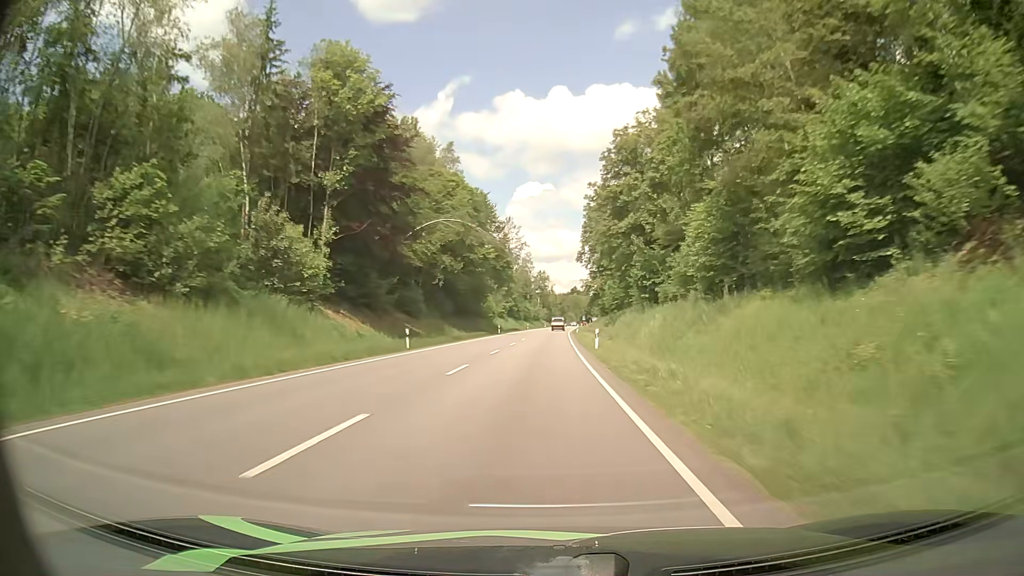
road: primary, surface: asphalt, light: Day
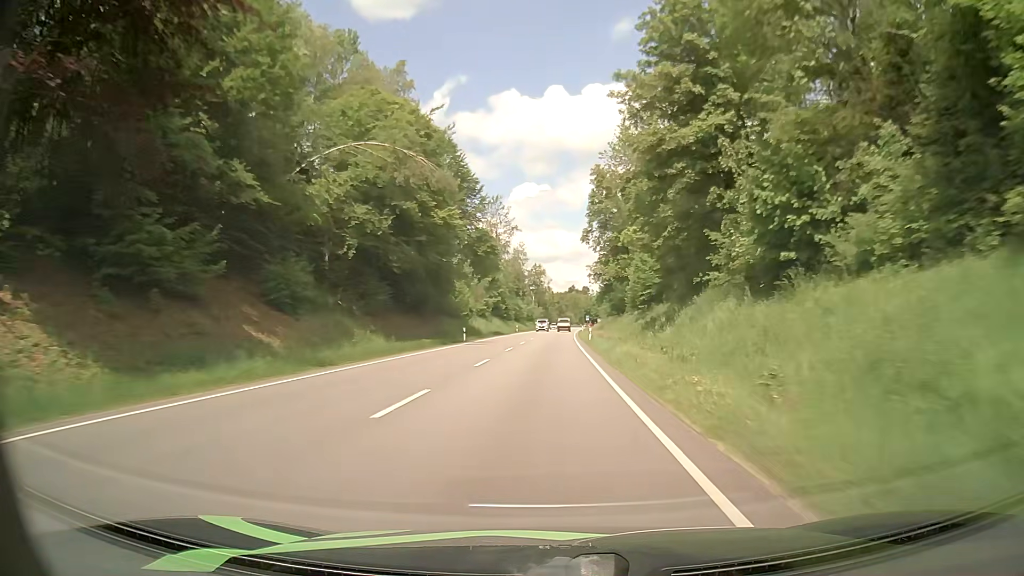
(+0.3, +32.0) m; +1°
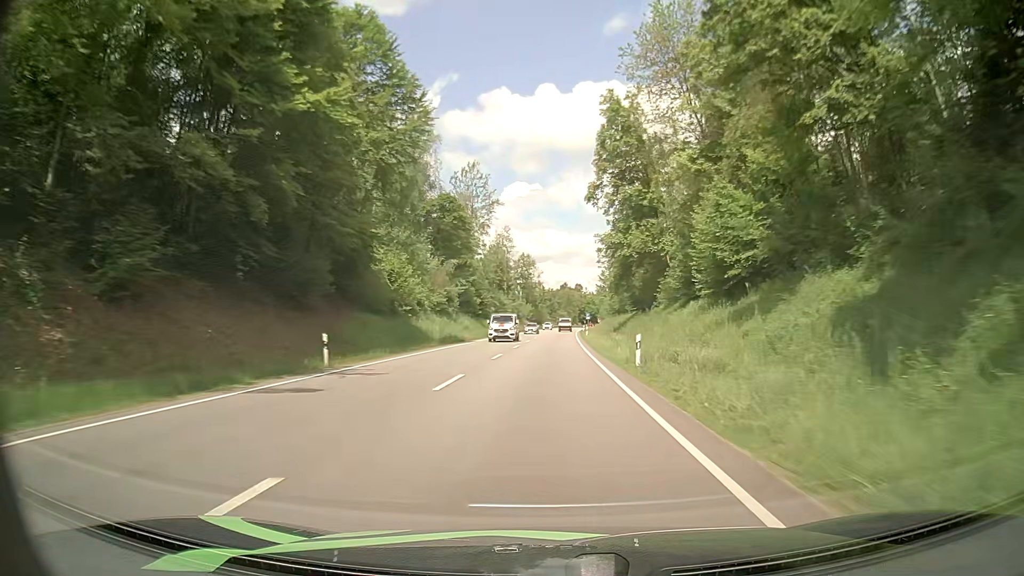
(+0.2, +31.9) m; 0°
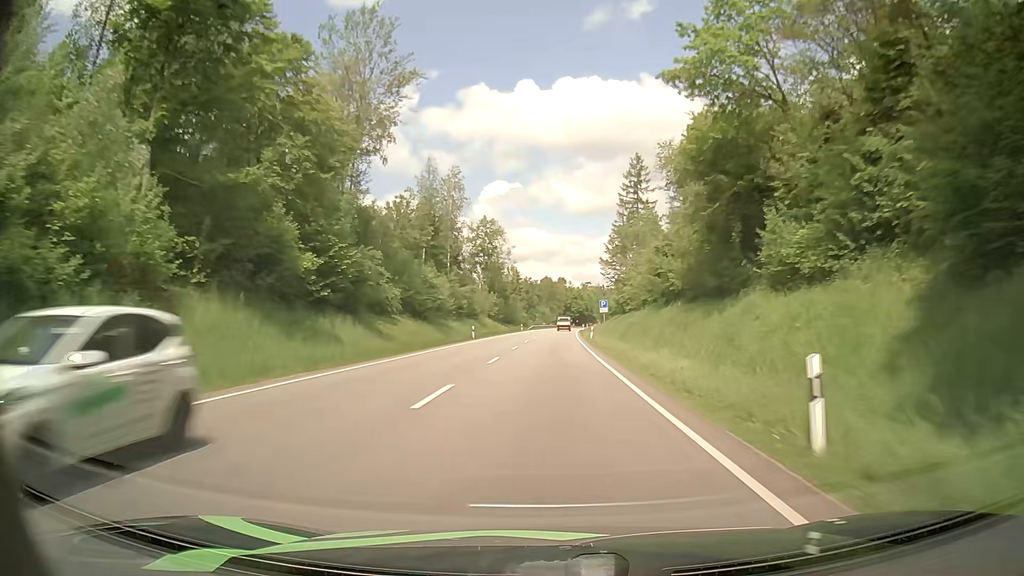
(+1.3, +62.6) m; +2°
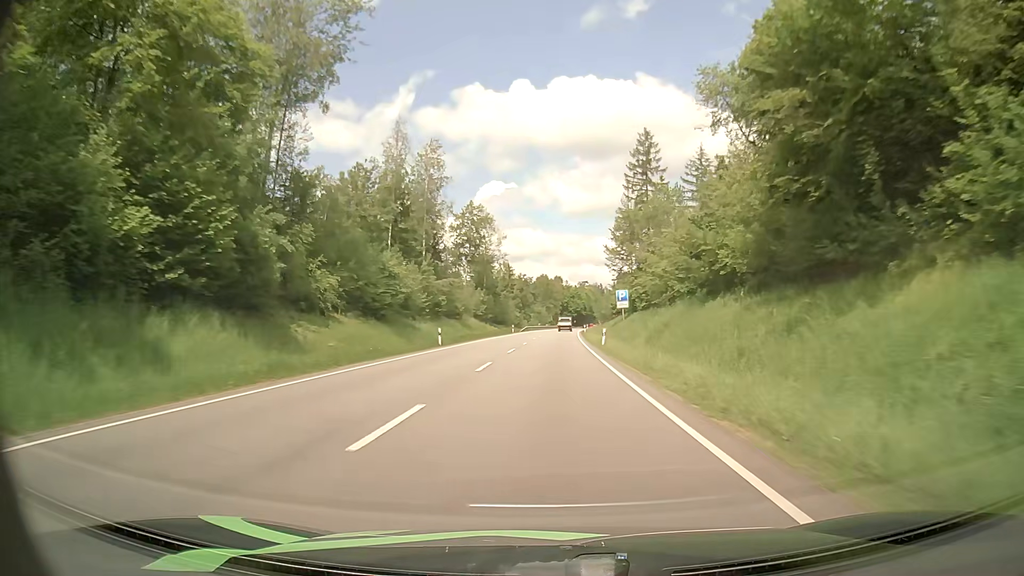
(0.0, +15.4) m; 0°
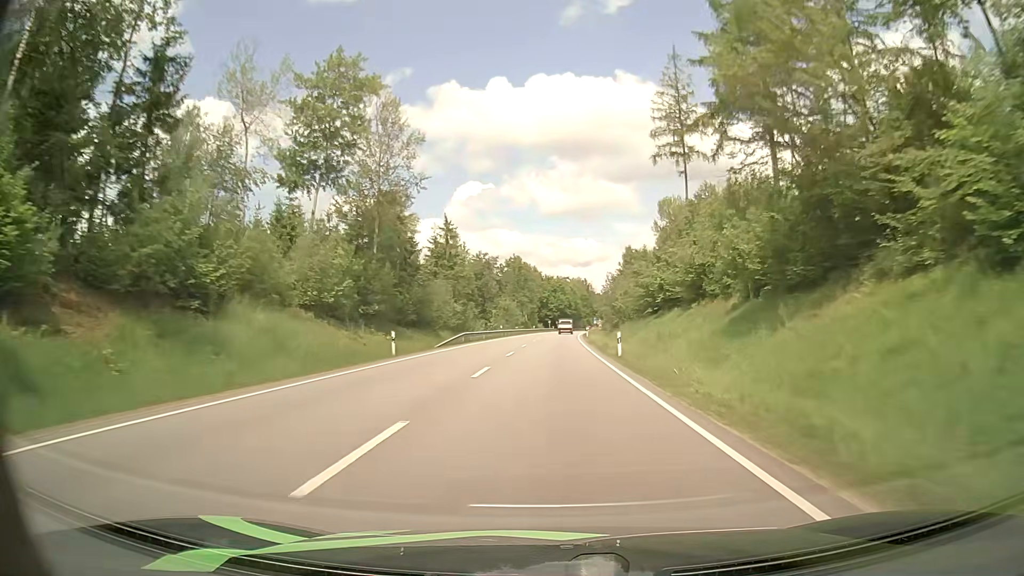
(+0.8, +61.7) m; +2°
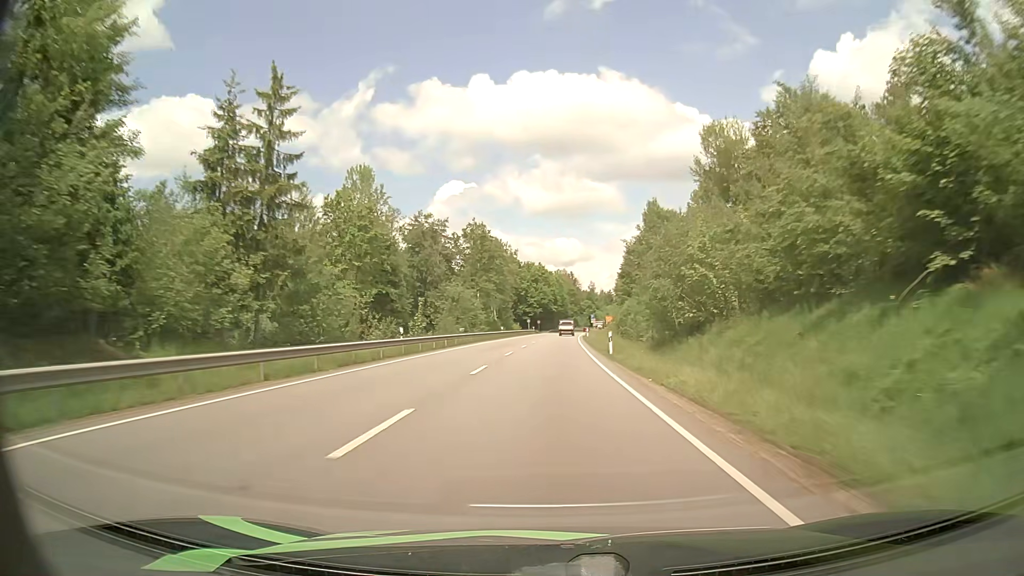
(+0.7, +46.4) m; +1°
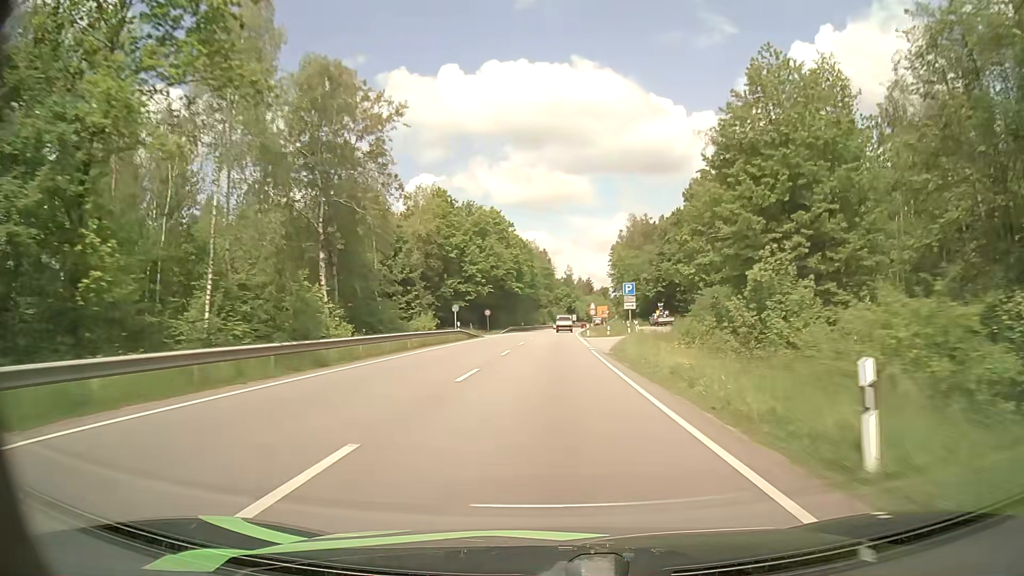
(+1.6, +74.9) m; +3°
(0, +10) (0, +20) (0, +30) (0, +40) (+1, +50) (+1, +60) (+1, +70) (+2, +80) (+2, +90) (+3, +100) m
